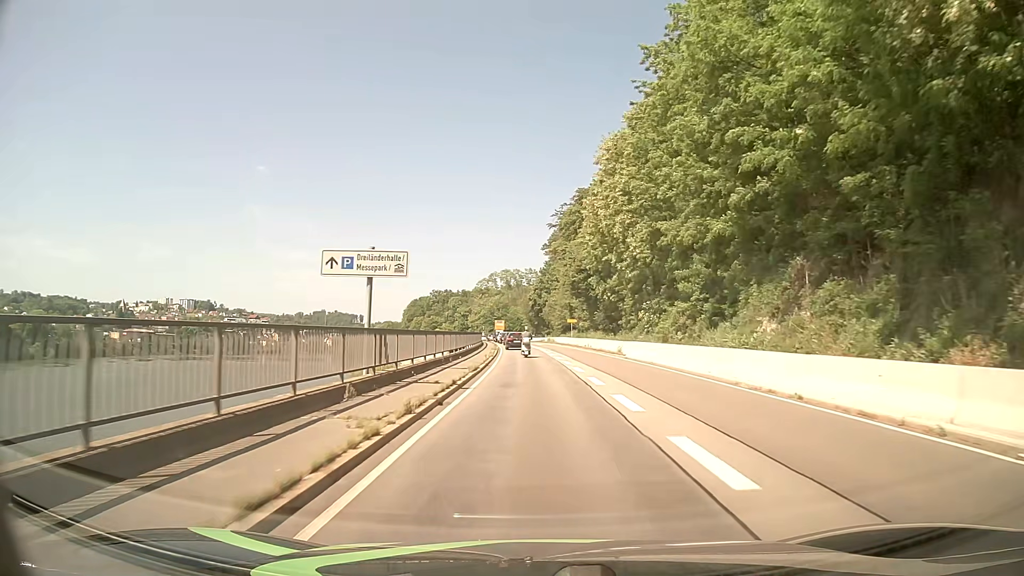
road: primary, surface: asphalt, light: Day
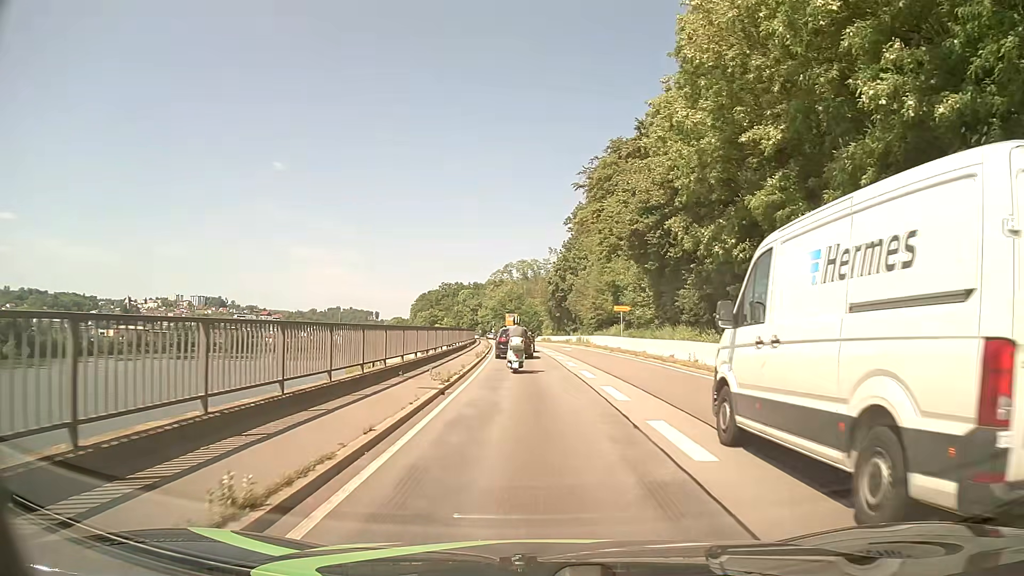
(-0.6, +33.8) m; -2°
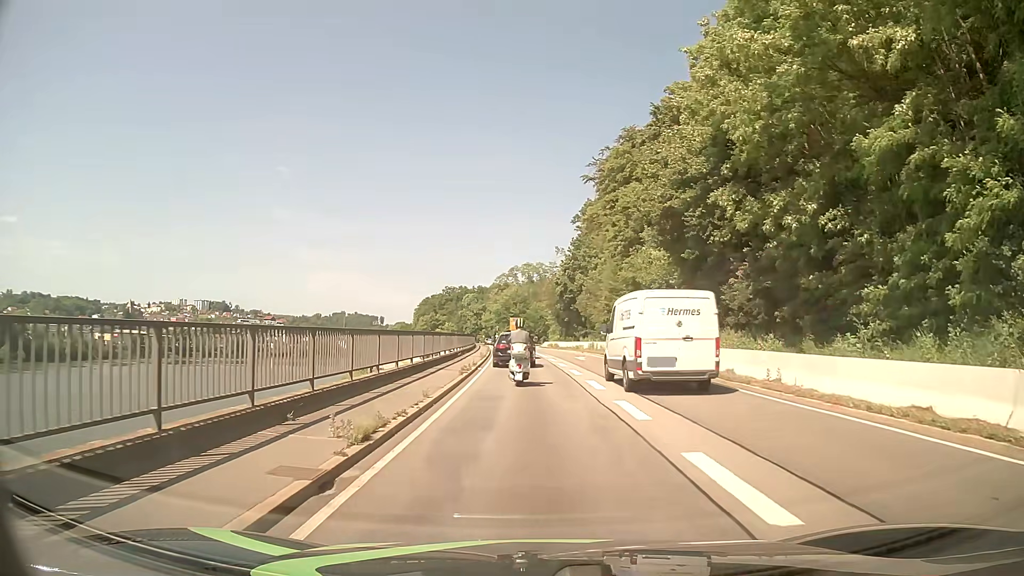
(0.0, +8.1) m; 0°
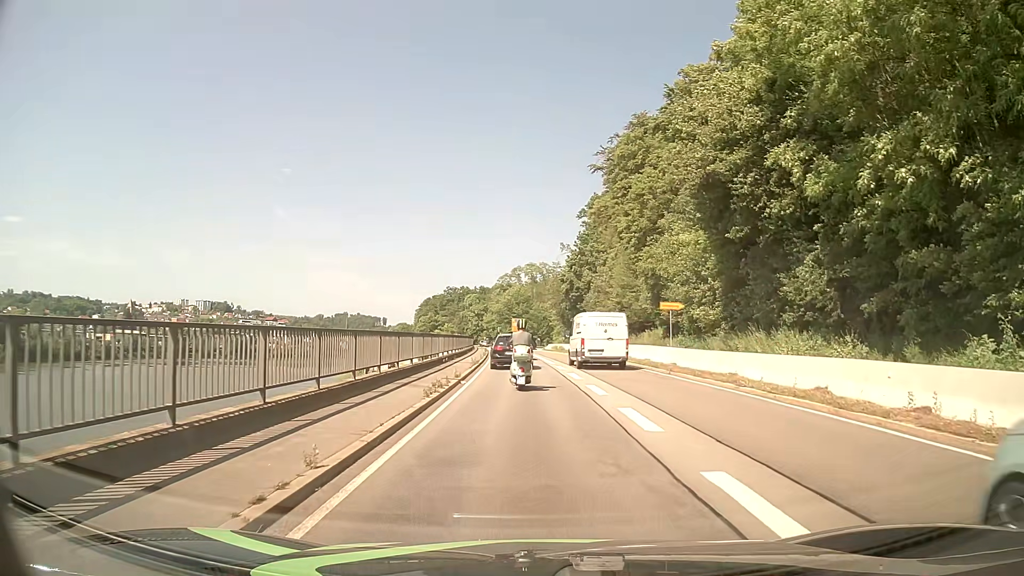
(-0.1, +7.0) m; -1°
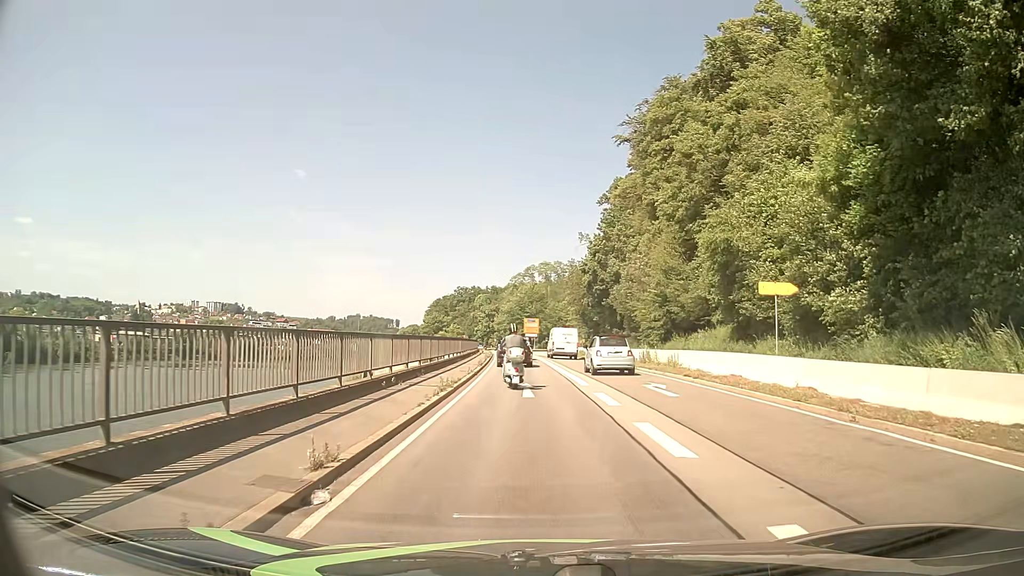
(-0.1, +14.0) m; -1°
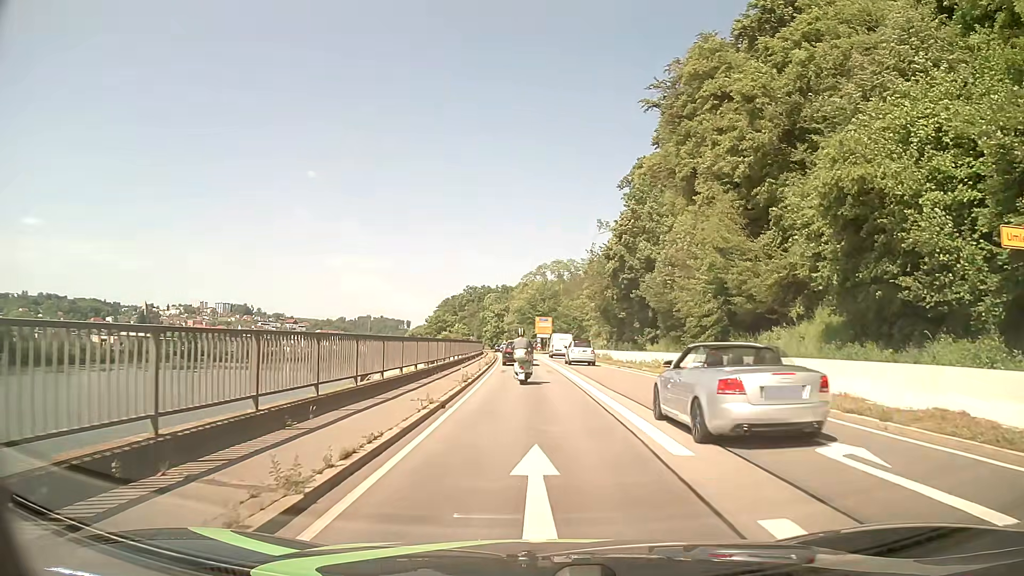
(-0.1, +12.0) m; -1°
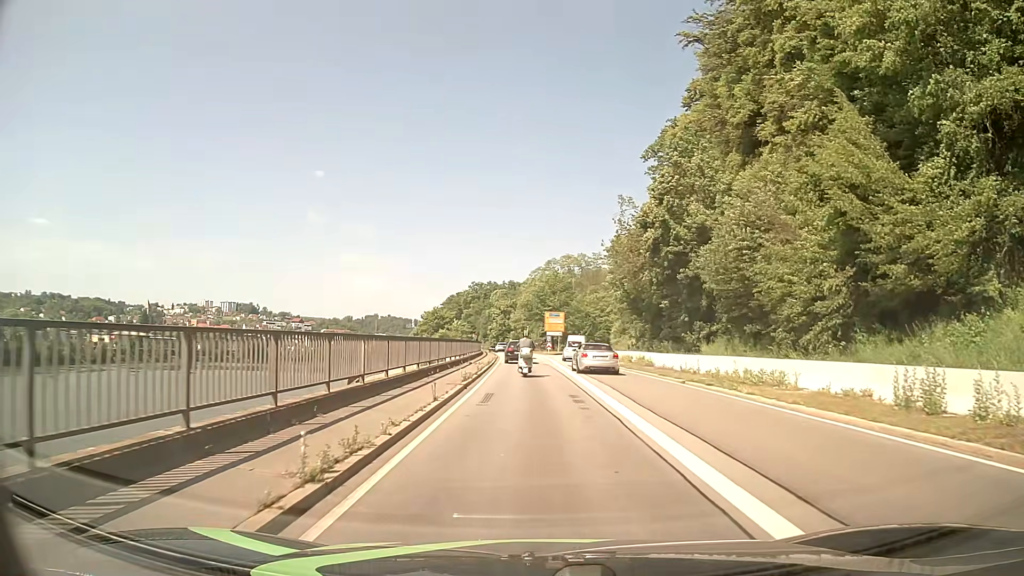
(-0.1, +14.8) m; 0°
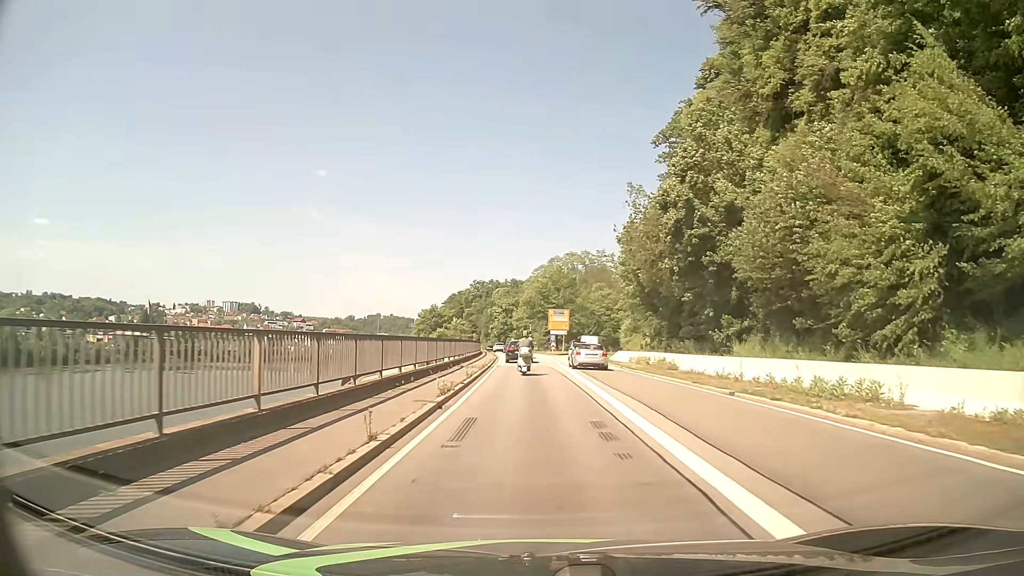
(0.0, +5.7) m; 0°
(0, +10) (0, +20) (0, +30) (-1, +40) (-1, +50) (-1, +60) (-2, +70) (-2, +80) (-3, +90) (-4, +100) m
